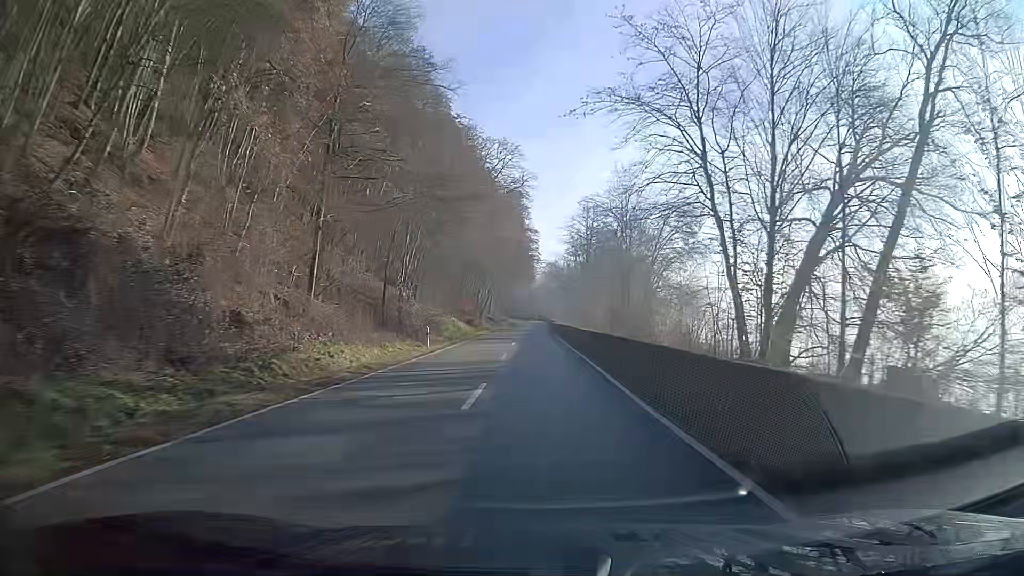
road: secondary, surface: asphalt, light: Day
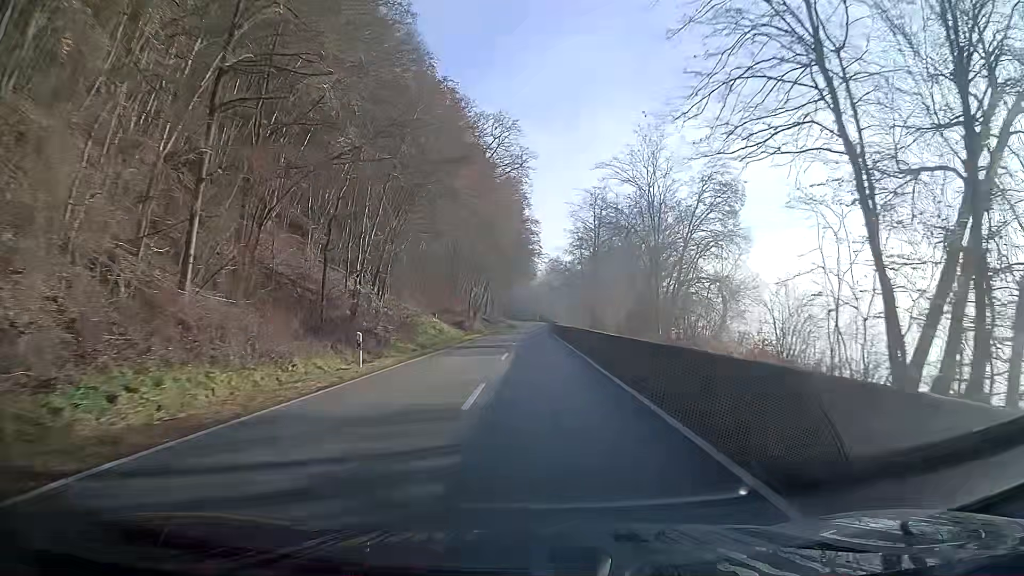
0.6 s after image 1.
(0.0, +11.9) m; 0°
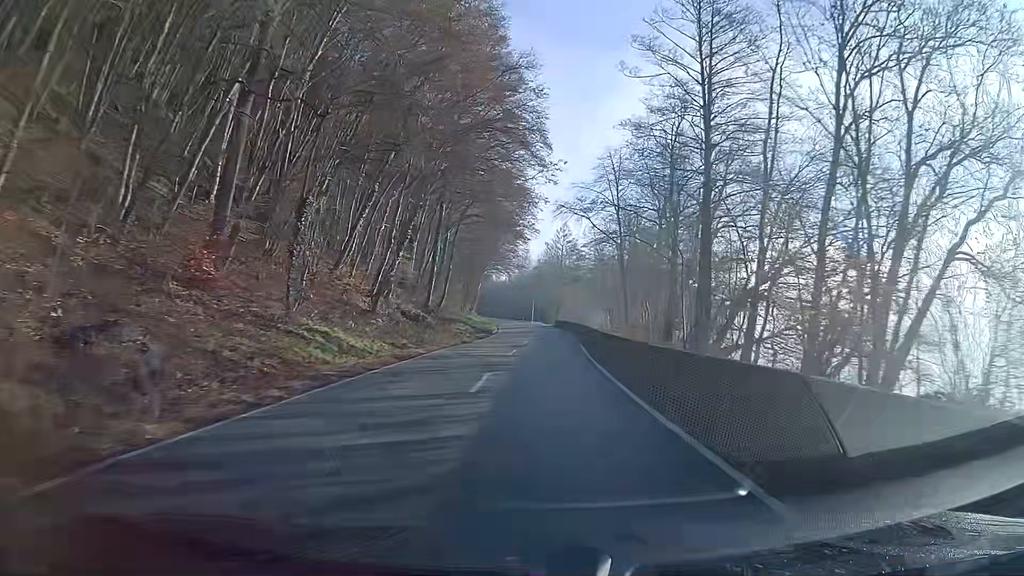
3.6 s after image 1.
(+0.3, +58.2) m; +1°
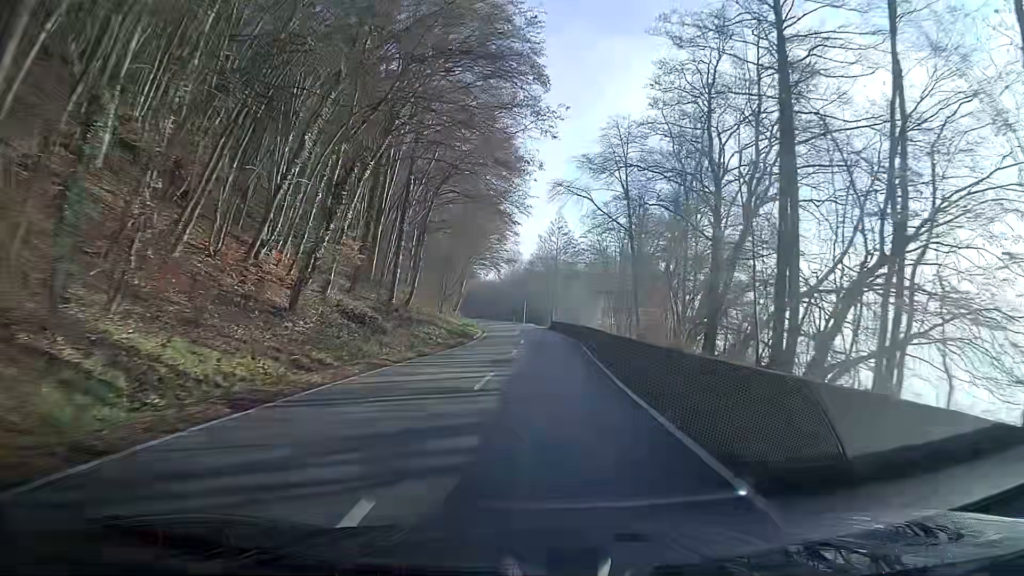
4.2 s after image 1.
(+0.1, +11.3) m; +1°
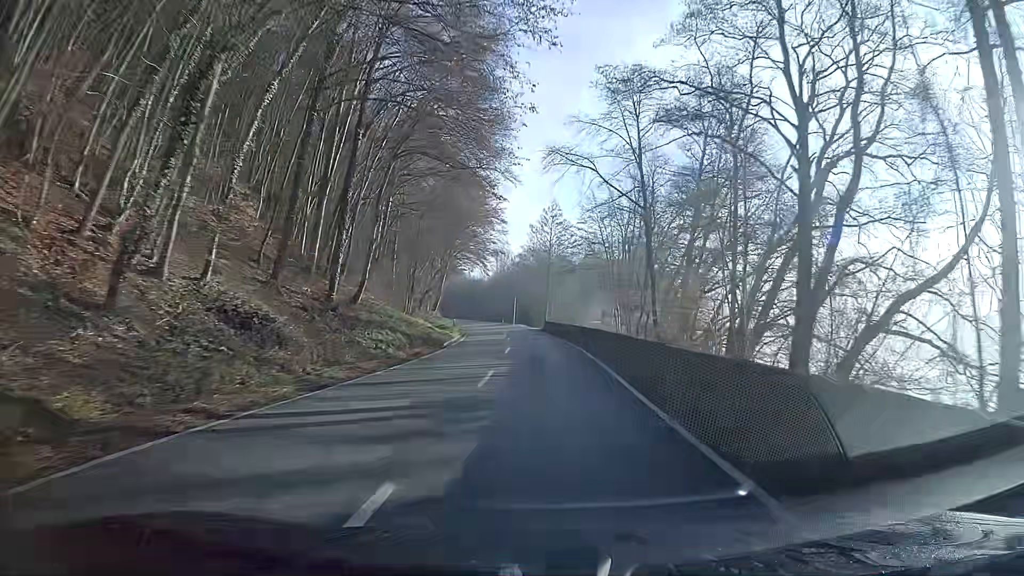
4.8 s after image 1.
(+0.1, +11.3) m; 0°
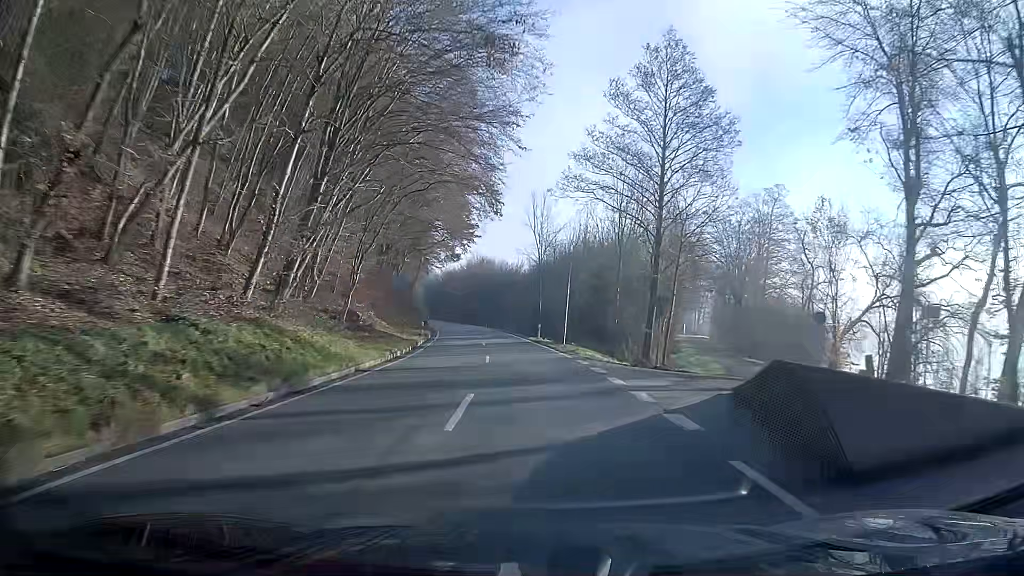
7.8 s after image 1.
(-2.3, +56.5) m; -5°
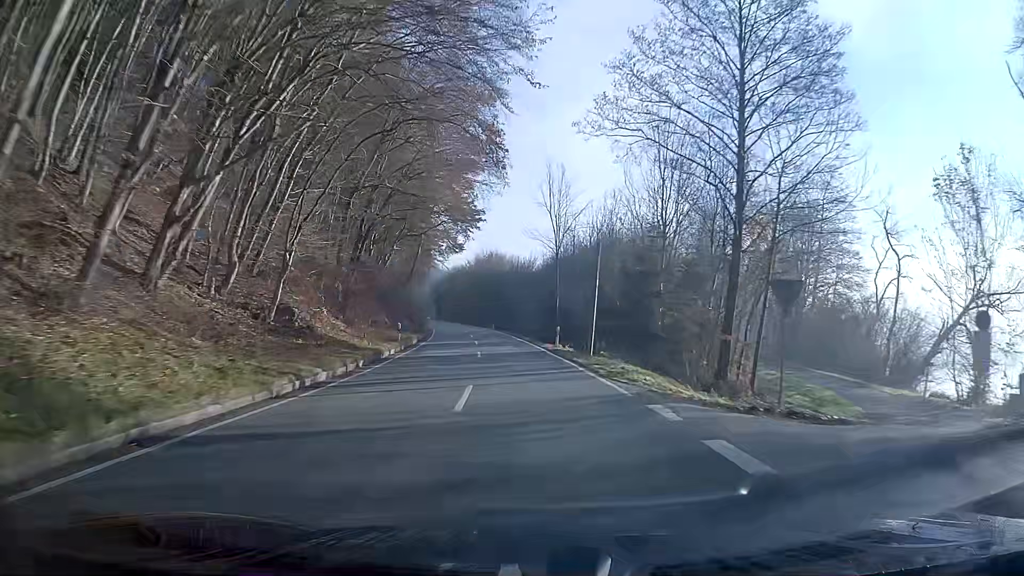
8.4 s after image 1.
(-0.1, +11.4) m; -1°
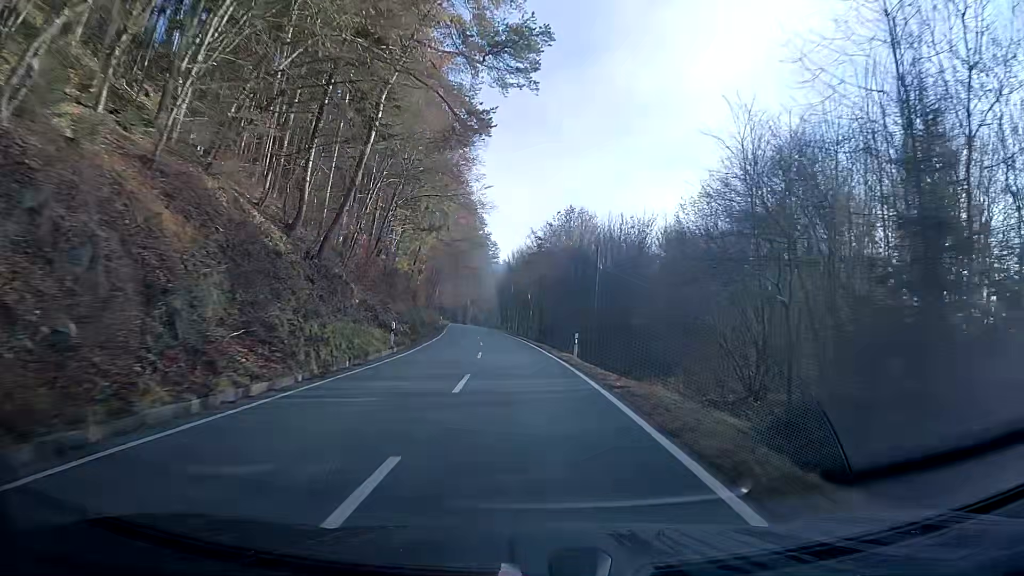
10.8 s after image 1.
(-2.5, +46.4) m; -7°
